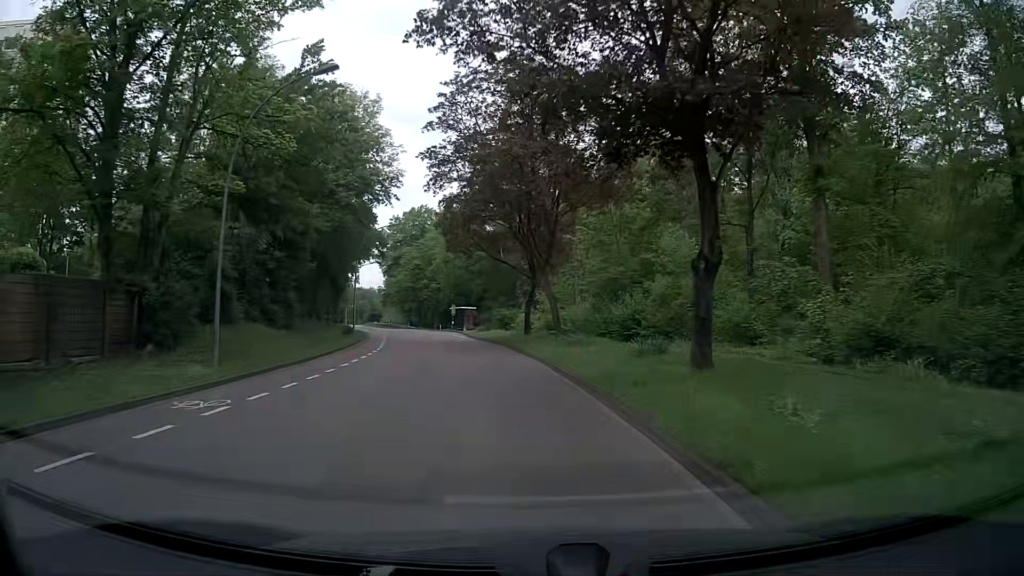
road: tertiary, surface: asphalt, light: Day
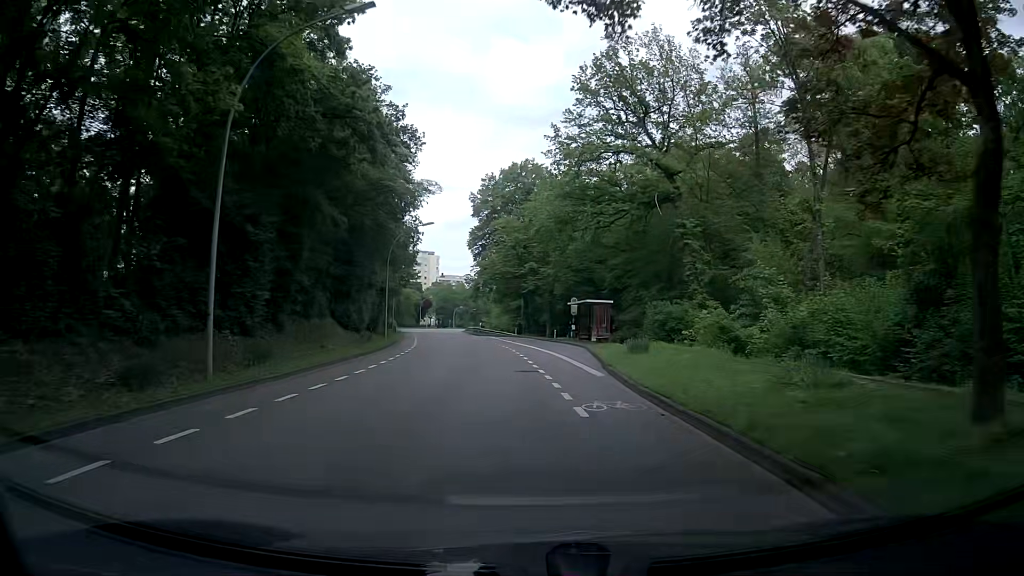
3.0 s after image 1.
(-3.6, +34.0) m; -11°
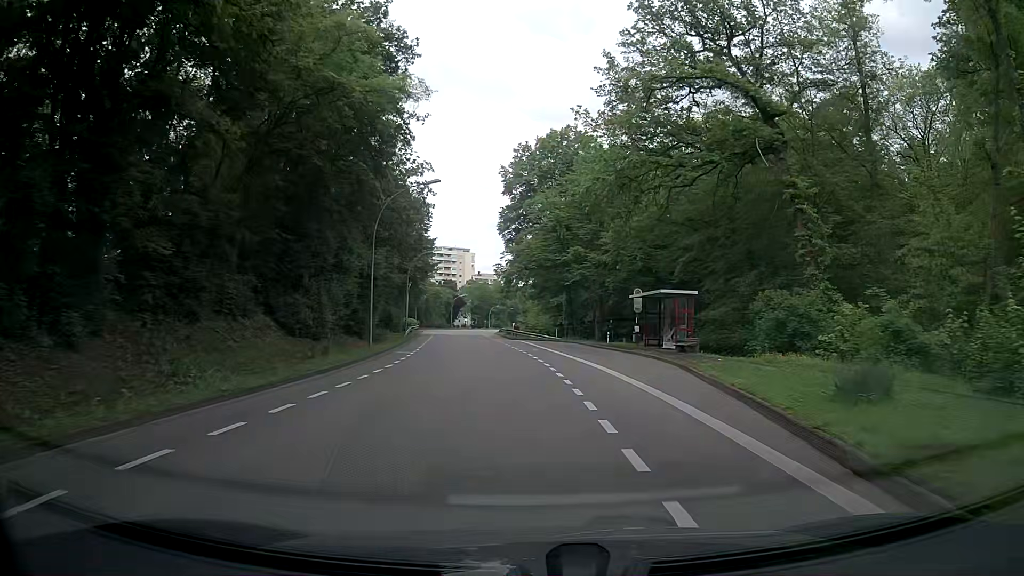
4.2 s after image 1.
(-0.4, +13.8) m; -4°
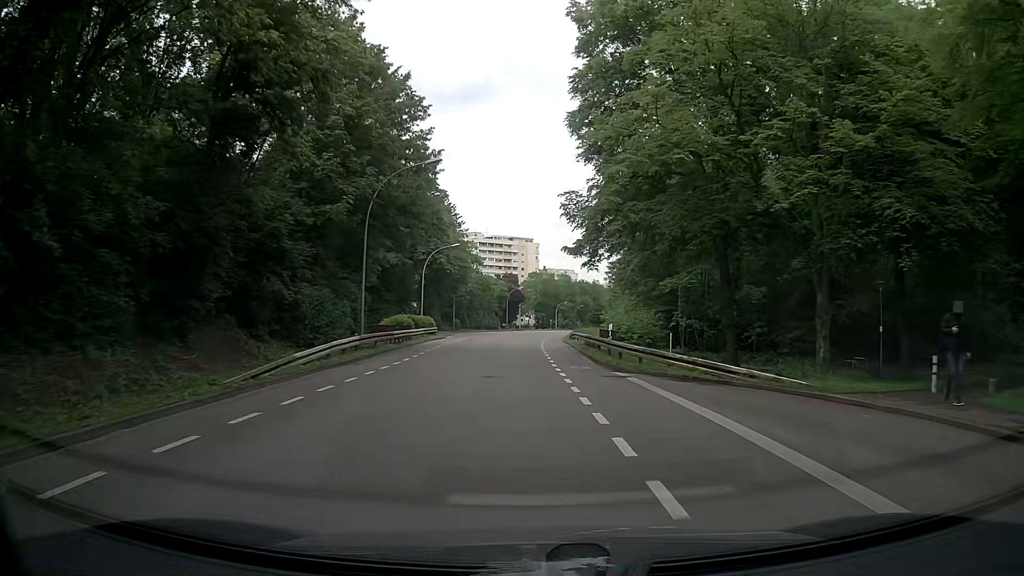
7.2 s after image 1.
(-1.7, +34.6) m; -6°
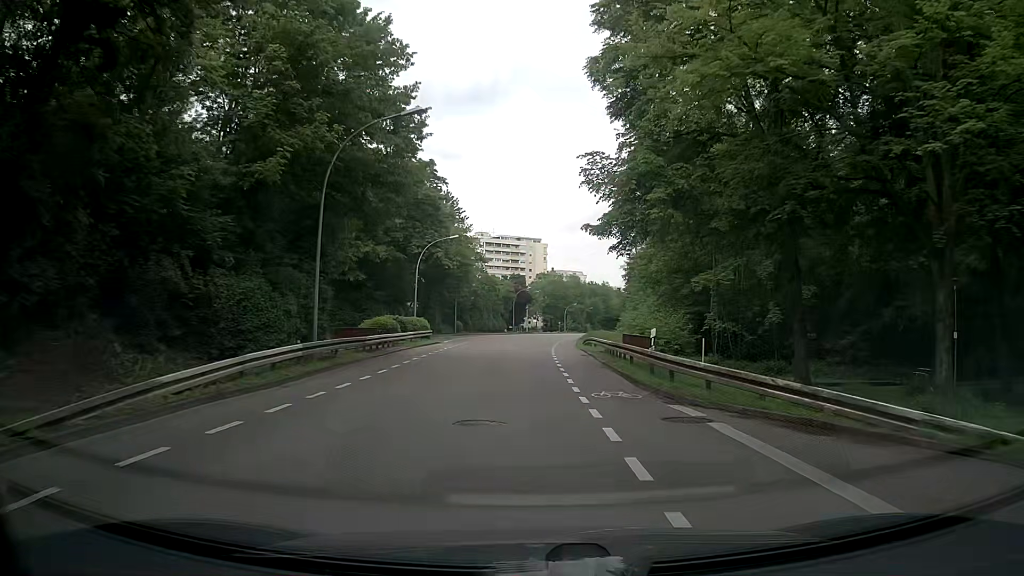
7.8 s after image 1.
(0.0, +7.0) m; -1°
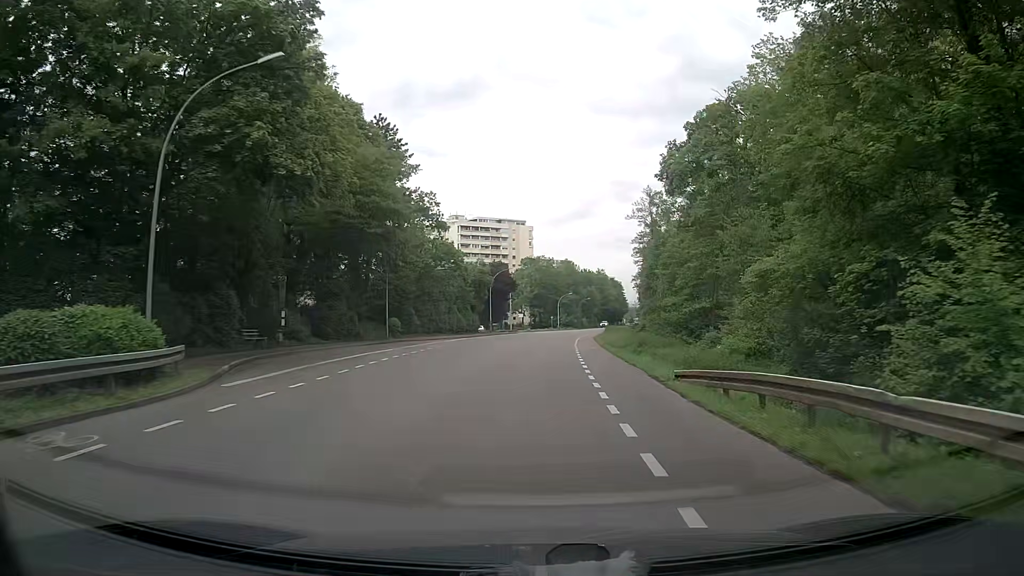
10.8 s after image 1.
(0.0, +35.3) m; +1°
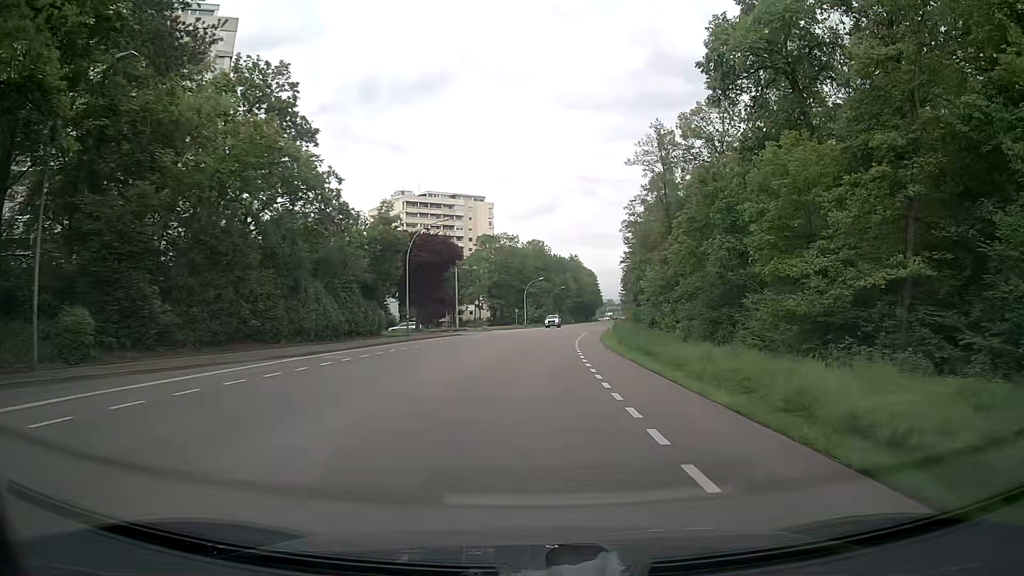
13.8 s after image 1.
(+1.2, +35.8) m; +3°
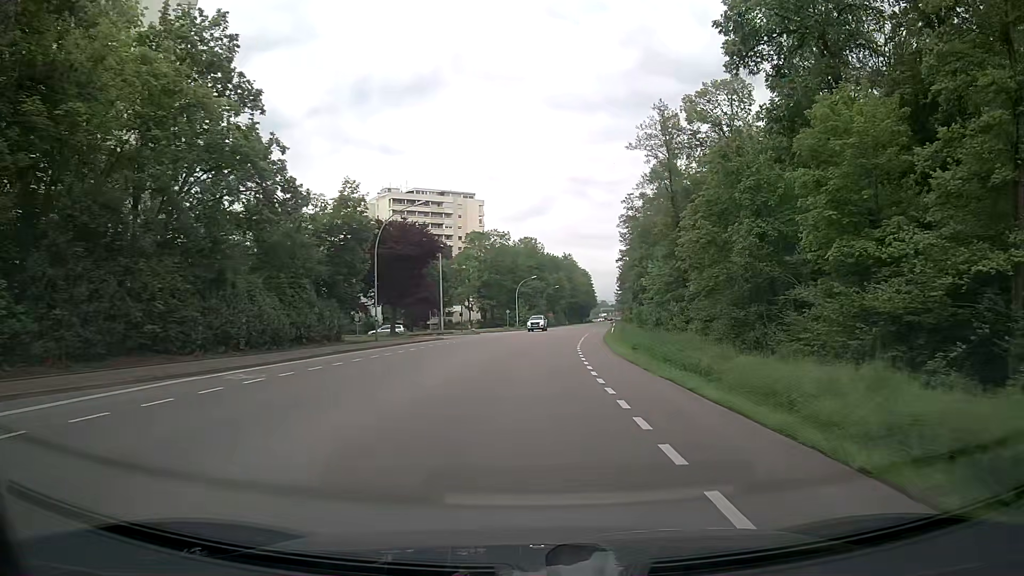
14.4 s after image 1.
(0.0, +7.3) m; +1°
(0, +10) (0, +20) (+1, +30) (+1, +40) (+2, +50) (+3, +60) (+4, +70) (+6, +80) (+7, +90) (+8, +100) m
